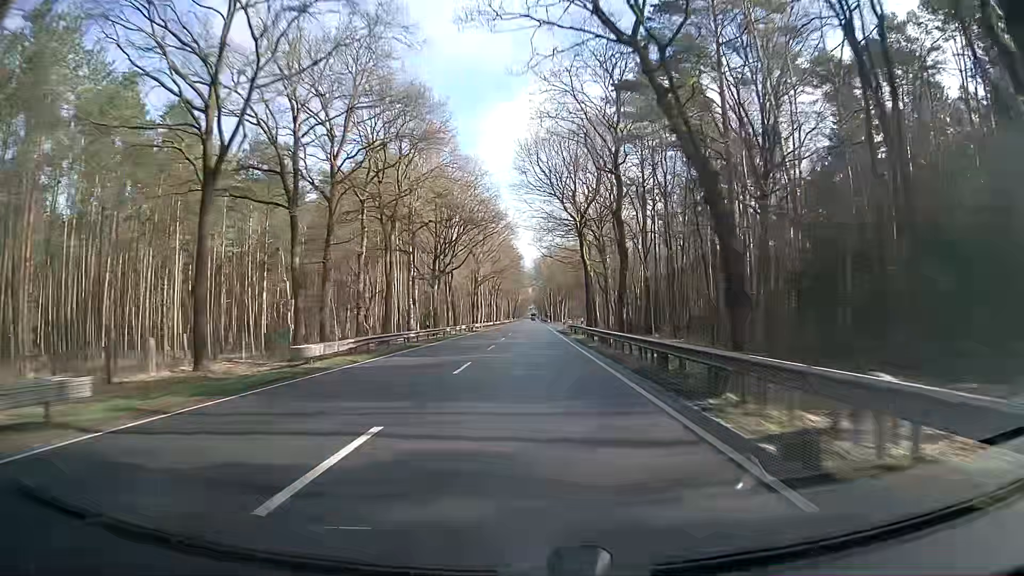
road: primary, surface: asphalt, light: Day
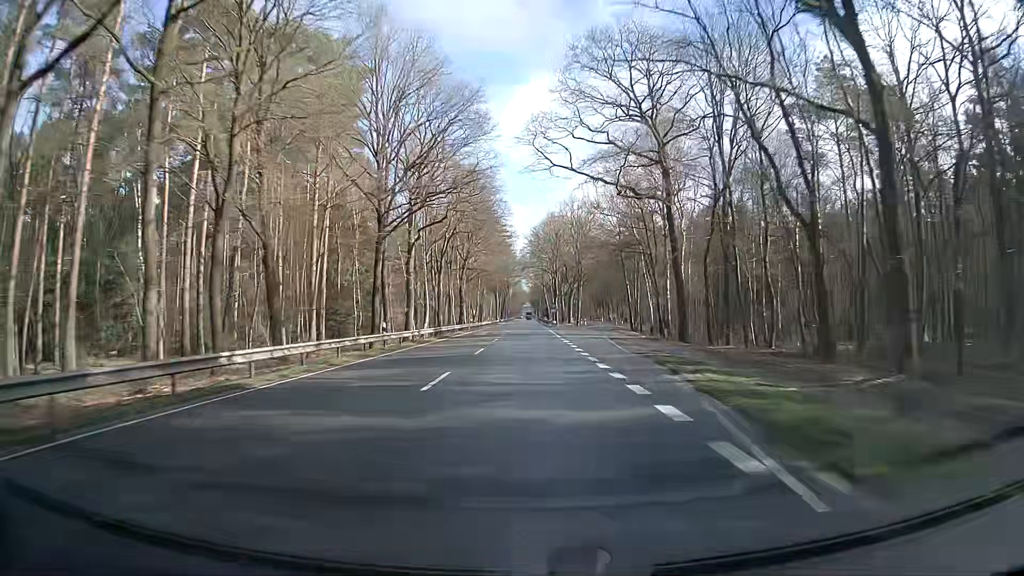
(+0.1, +64.2) m; 0°
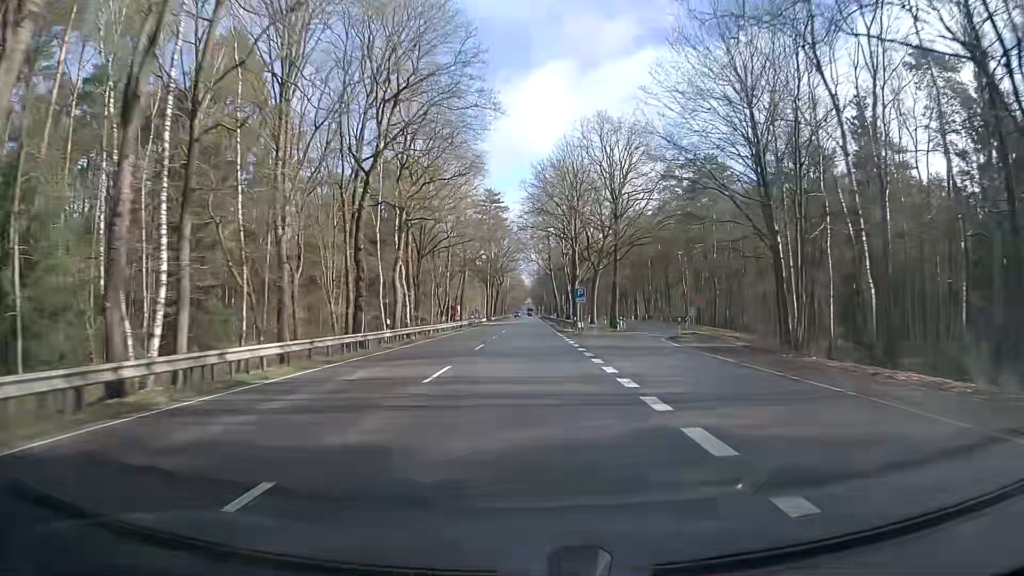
(0.0, +47.1) m; -1°
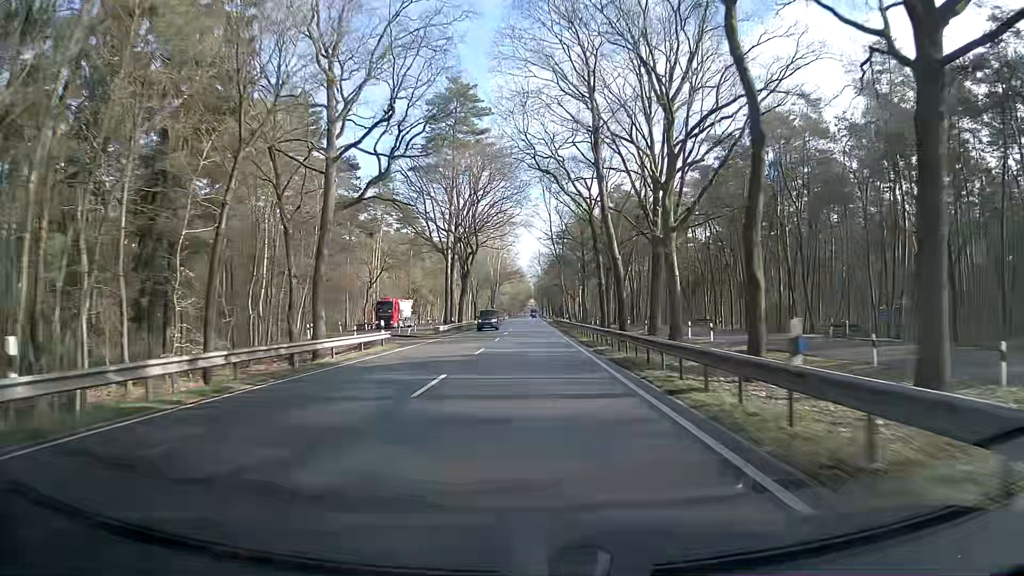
(+0.7, +74.2) m; +1°
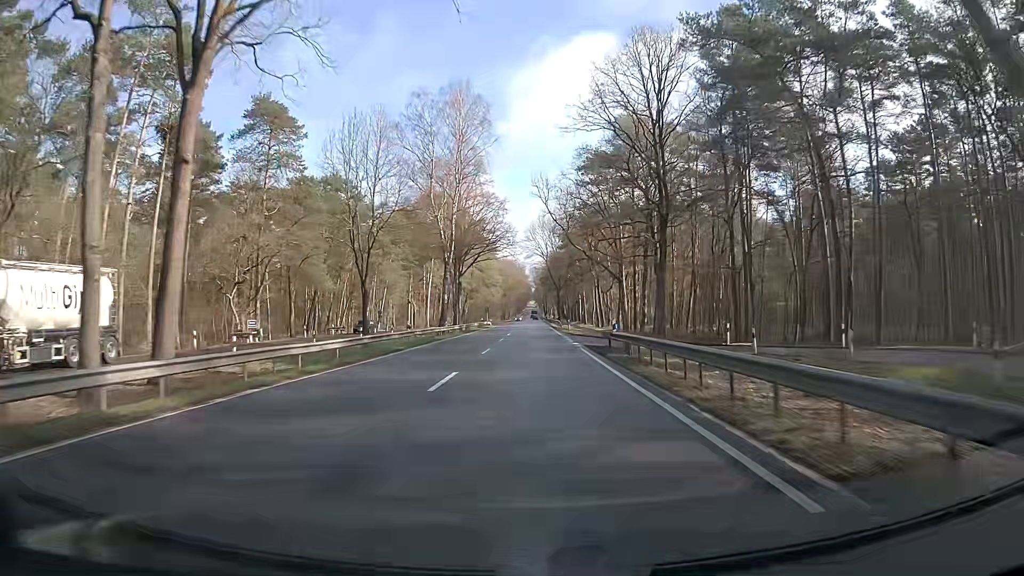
(-0.4, +71.8) m; 0°
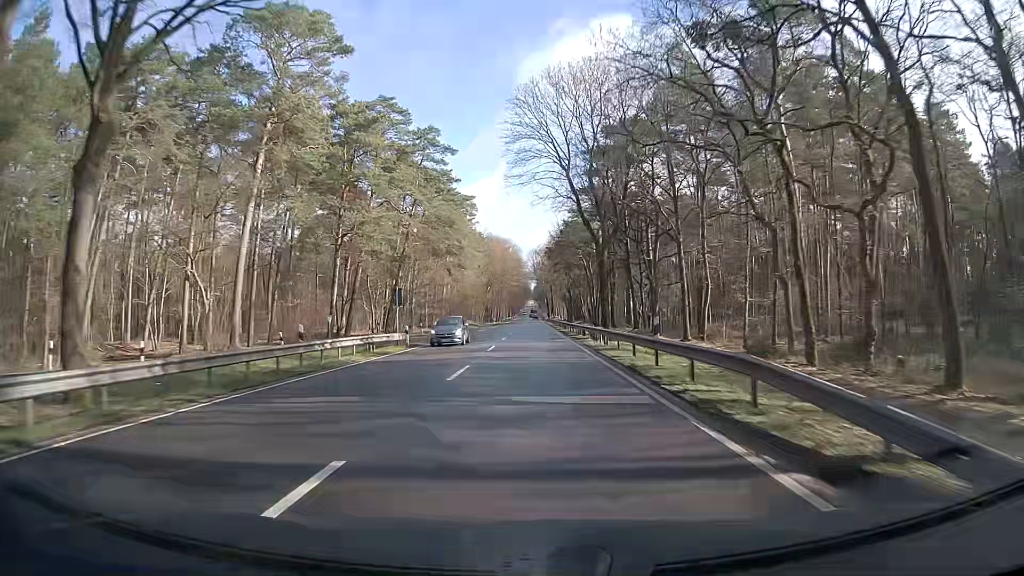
(-0.1, +71.6) m; 0°
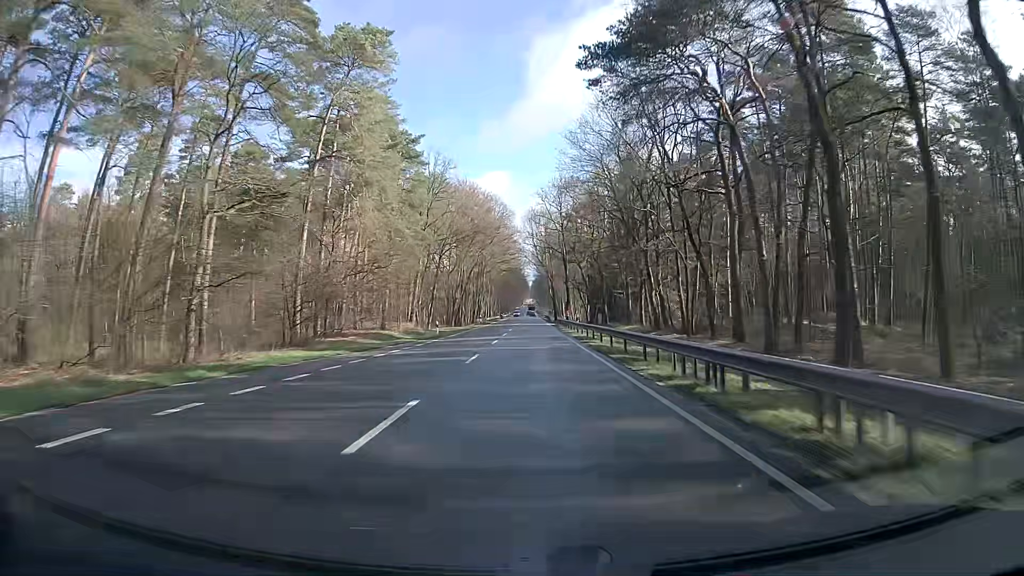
(+0.2, +69.0) m; 0°
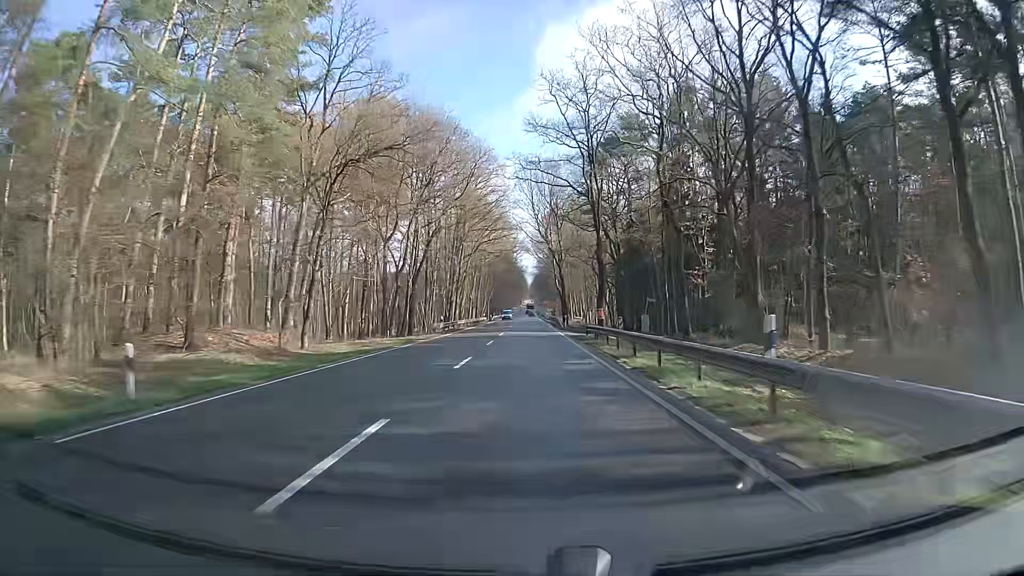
(-0.1, +38.7) m; 0°
(0, +10) (0, +20) (0, +30) (0, +40) (0, +50) (0, +60) (0, +70) (0, +80) (0, +90) (0, +100) m
